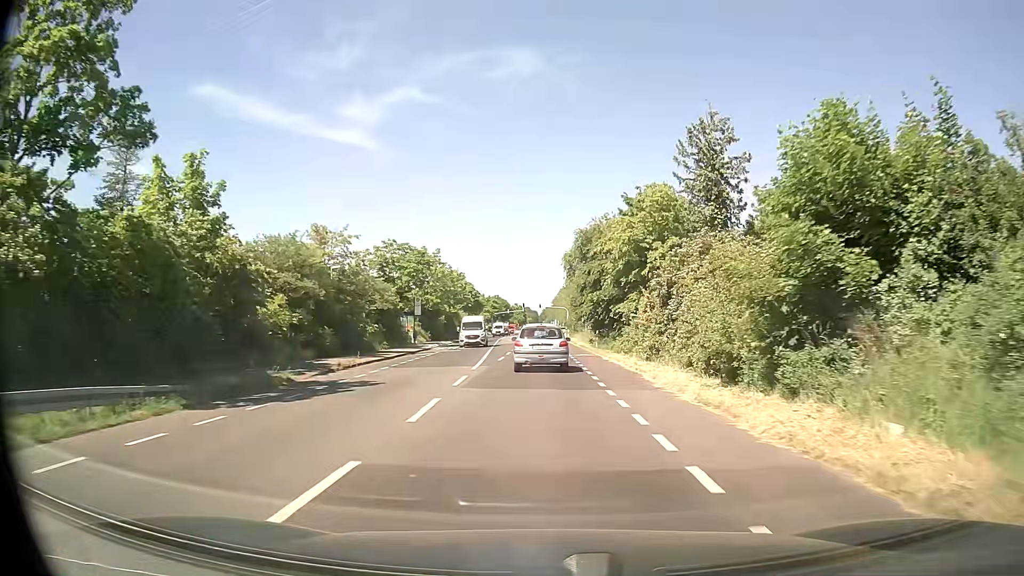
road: secondary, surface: asphalt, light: Day
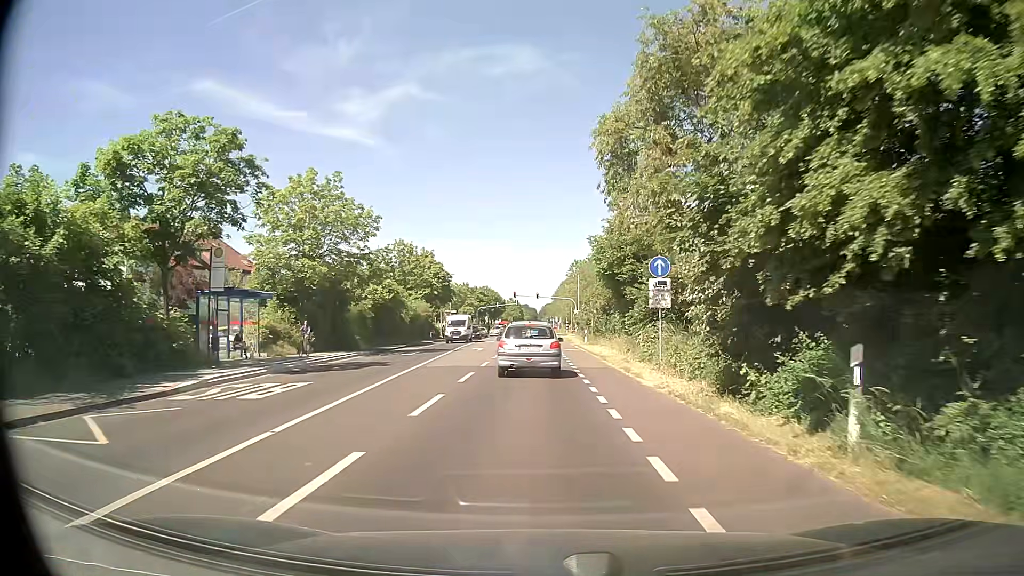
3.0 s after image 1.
(+0.2, +35.4) m; 0°
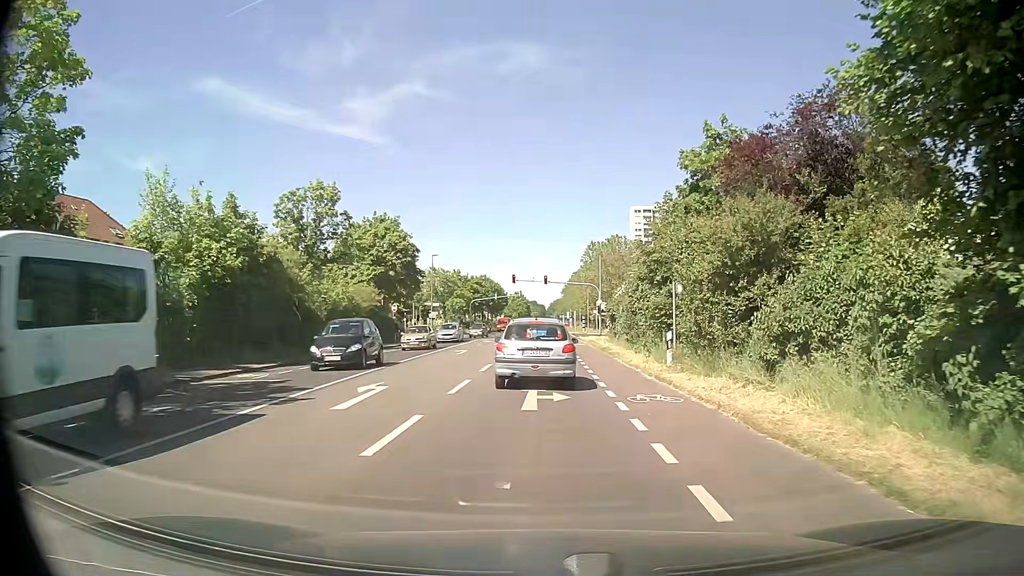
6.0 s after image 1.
(-0.2, +26.9) m; -1°
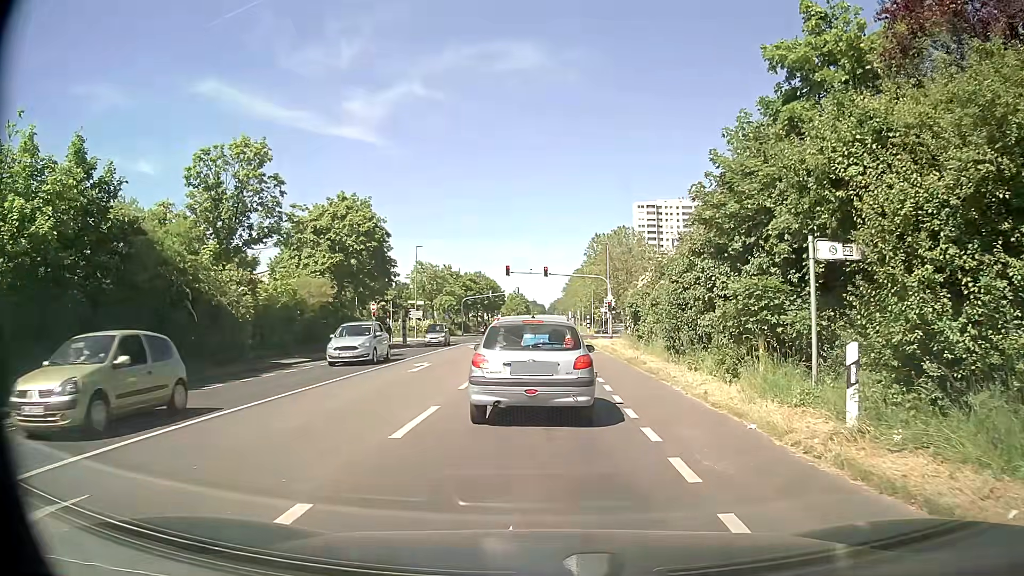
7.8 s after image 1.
(0.0, +10.4) m; 0°
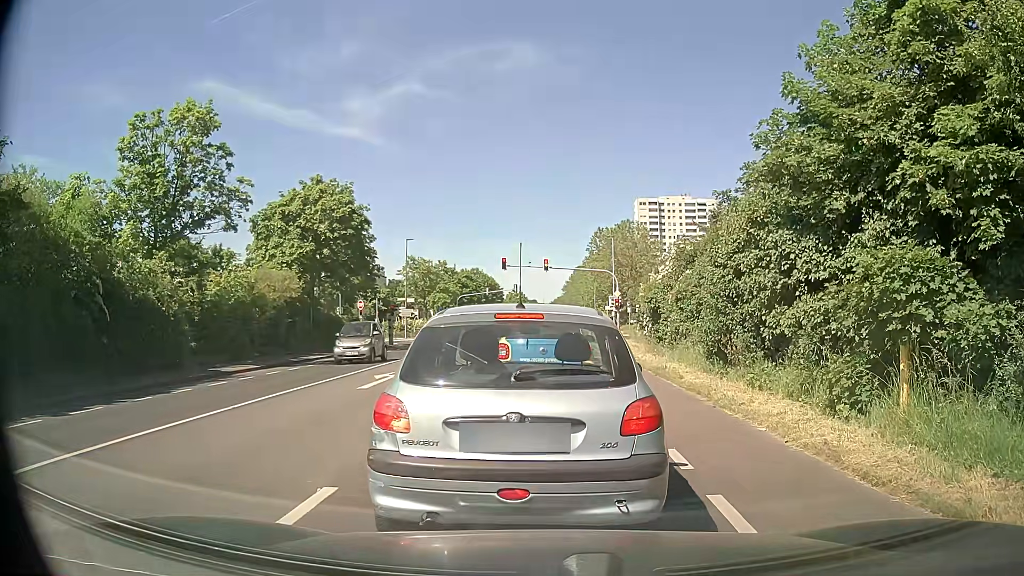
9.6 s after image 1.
(0.0, +5.2) m; -1°
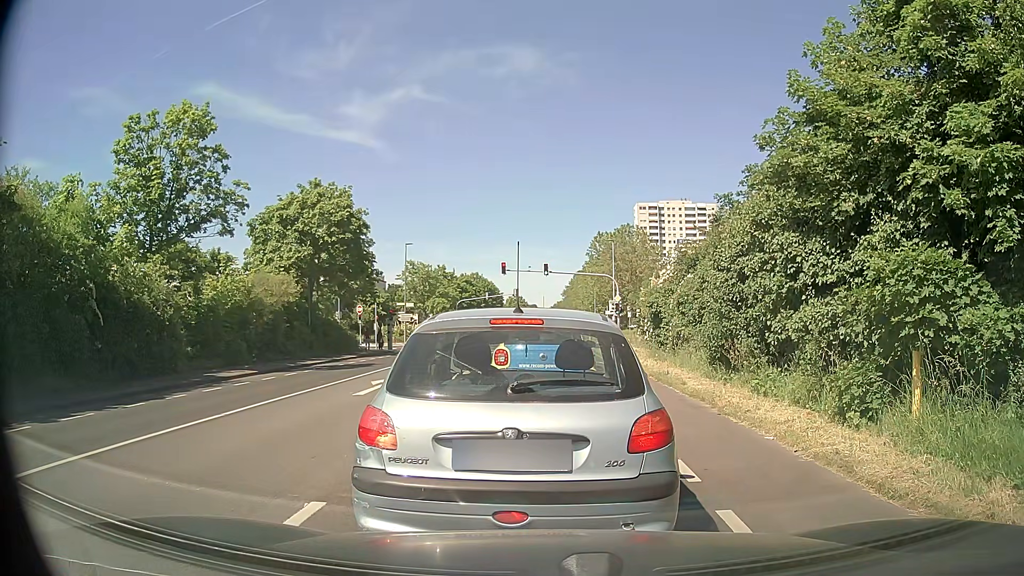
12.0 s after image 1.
(0.0, +0.4) m; 0°
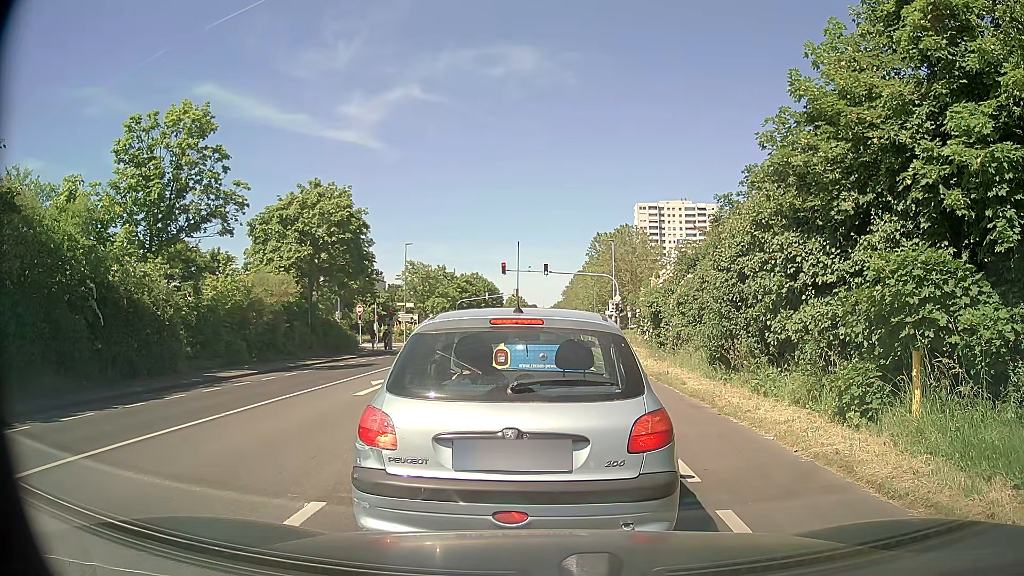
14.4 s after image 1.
(0.0, 0.0) m; 0°
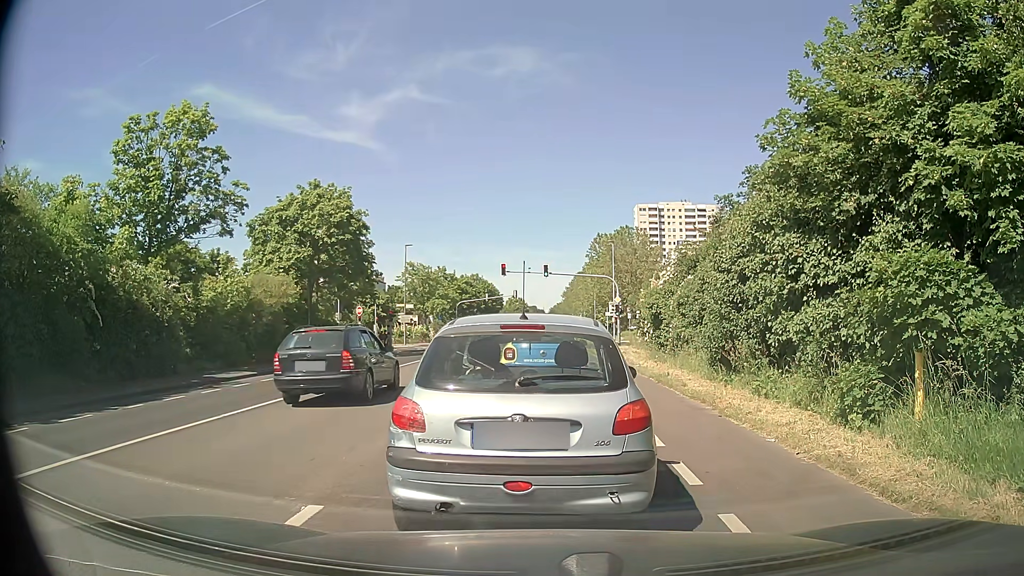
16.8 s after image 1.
(0.0, 0.0) m; 0°
(0, +10) (+1, +20) (+1, +30) (+1, +40) (+2, +50) (+6, +59) (+14, +65) (+24, +67) (+34, +68) (+44, +69) m
